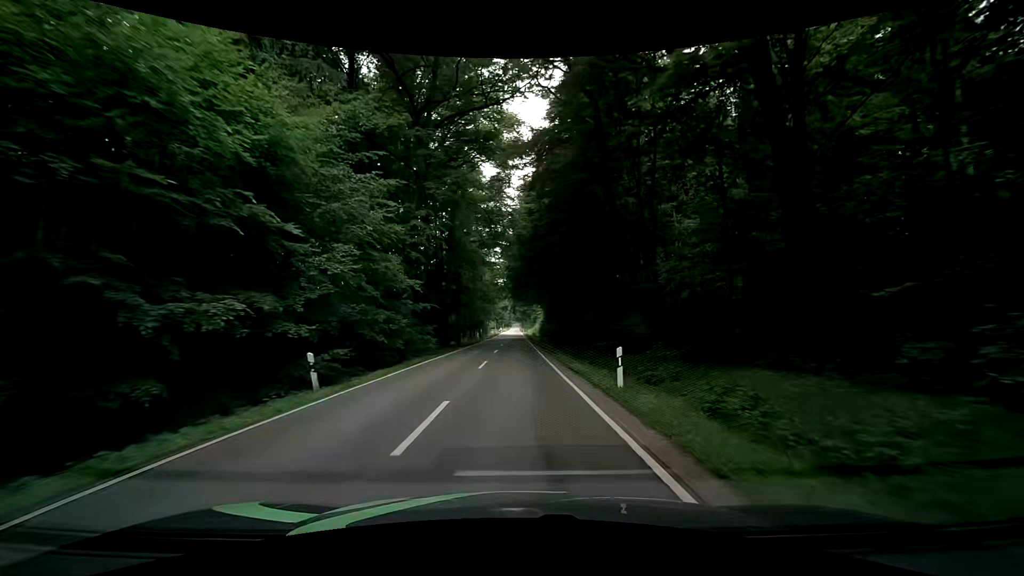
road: secondary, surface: asphalt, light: Day
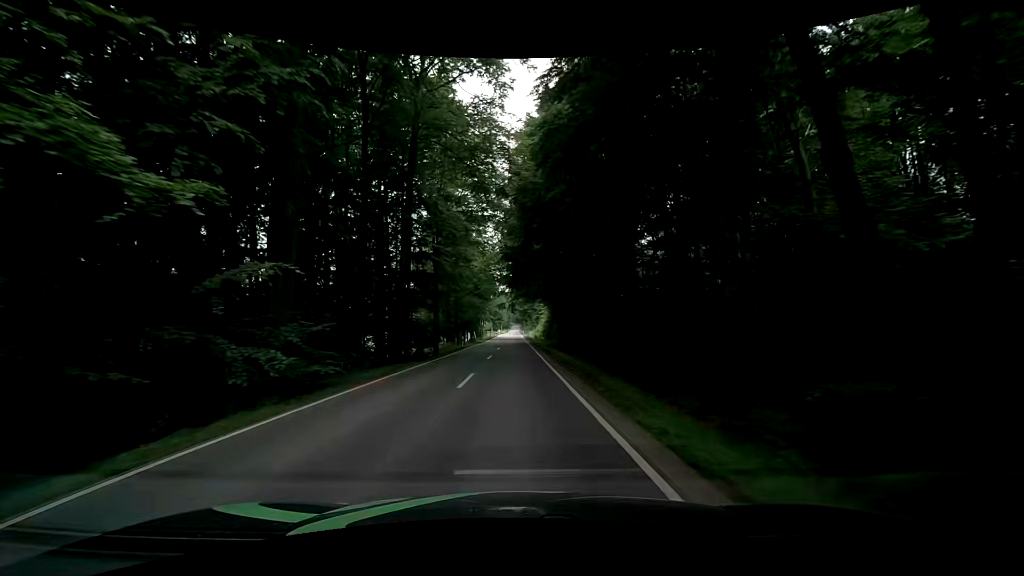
(+0.1, +17.7) m; 0°
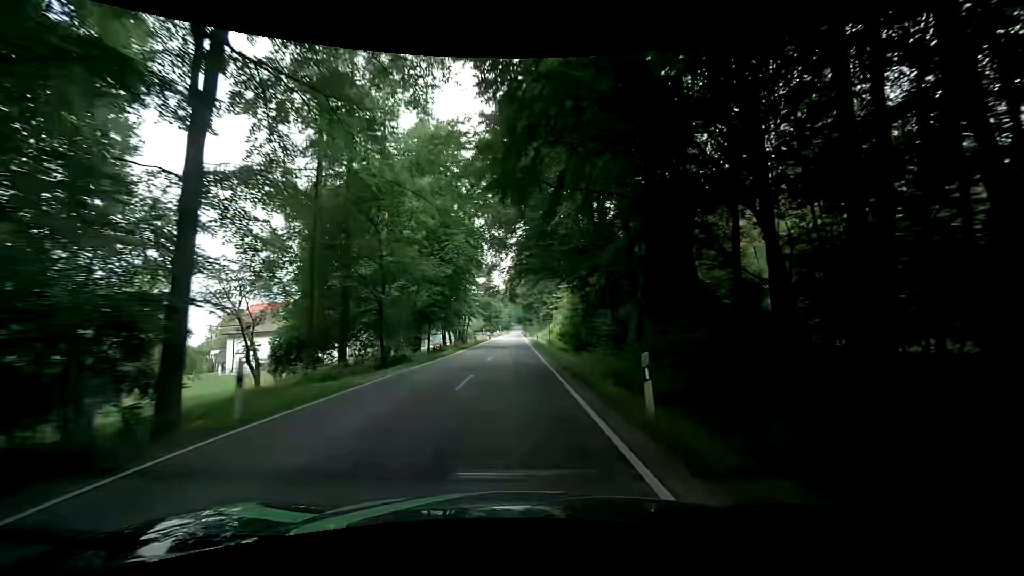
(-0.1, +37.0) m; 0°
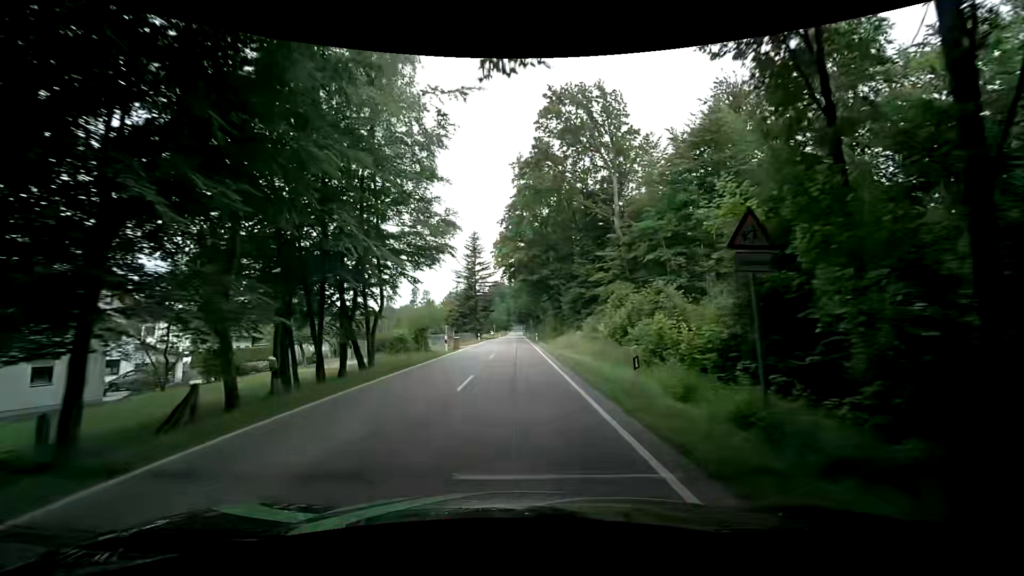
(-0.1, +48.5) m; 0°
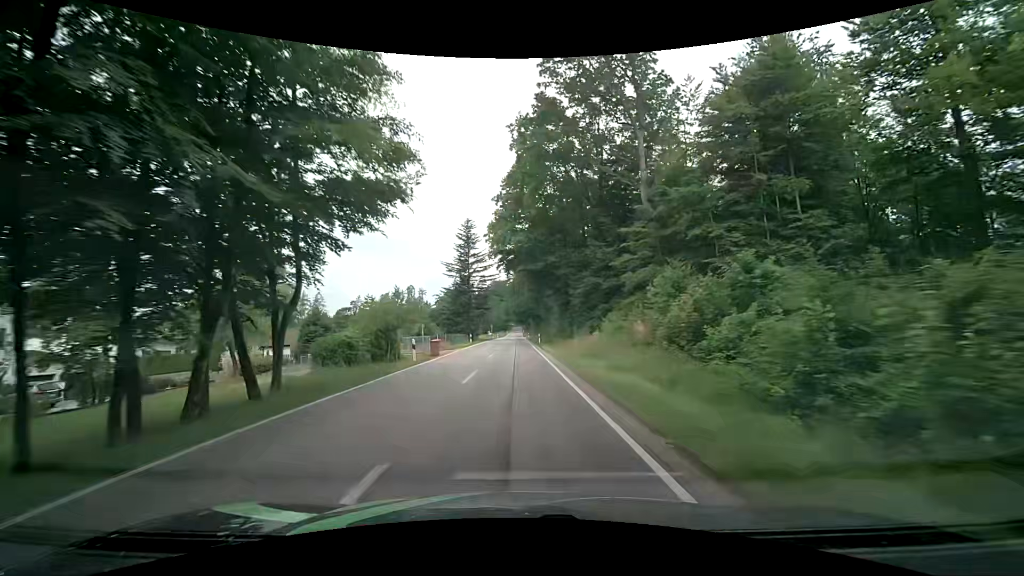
(0.0, +9.9) m; 0°
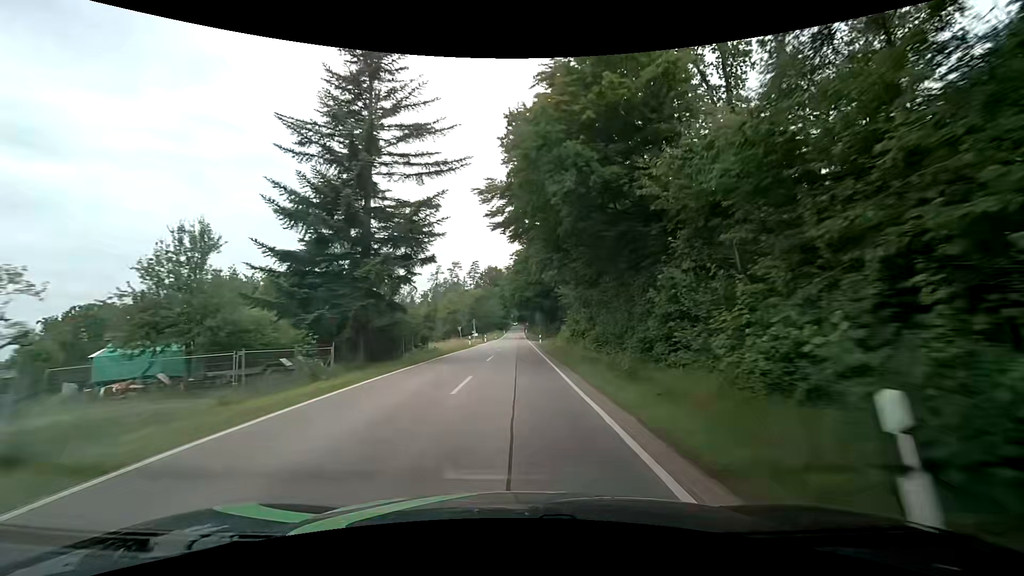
(-0.4, +49.3) m; 0°
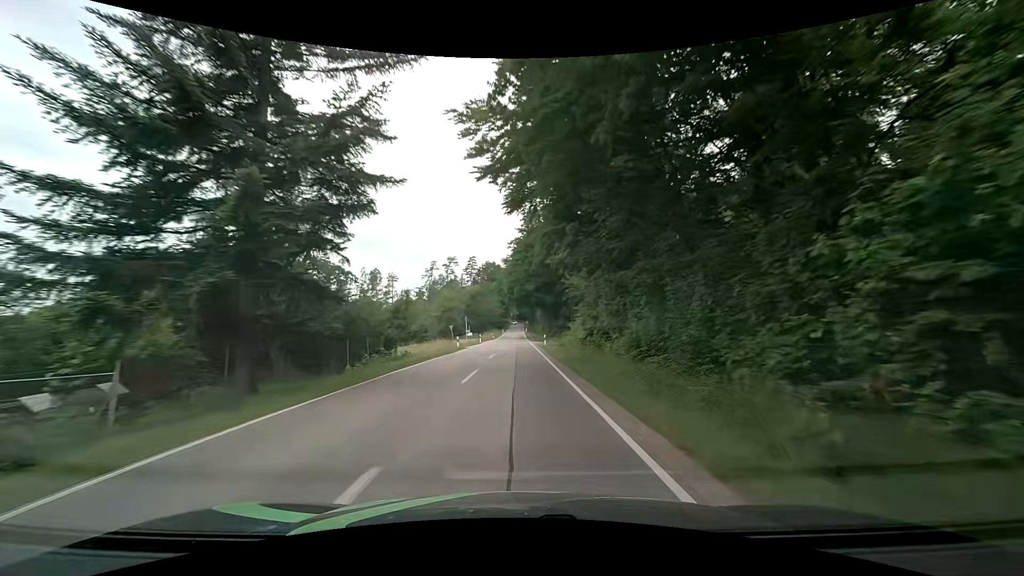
(0.0, +9.7) m; 0°
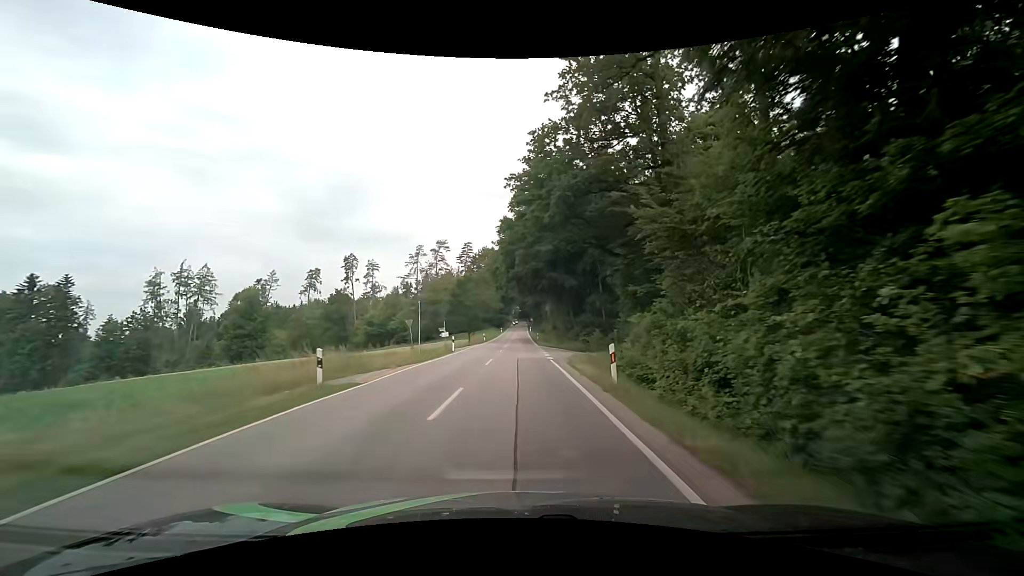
(+0.1, +29.2) m; 0°
(0, +10) (0, +20) (0, +30) (0, +40) (0, +50) (+1, +60) (+1, +70) (+1, +80) (+1, +90) (+1, +100) m
